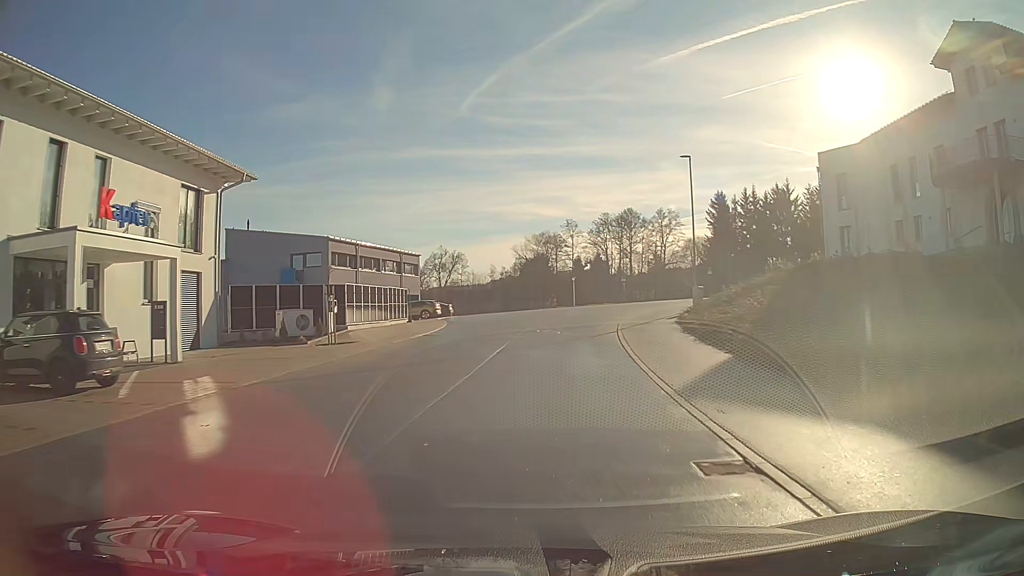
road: unclassified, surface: asphalt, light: Day
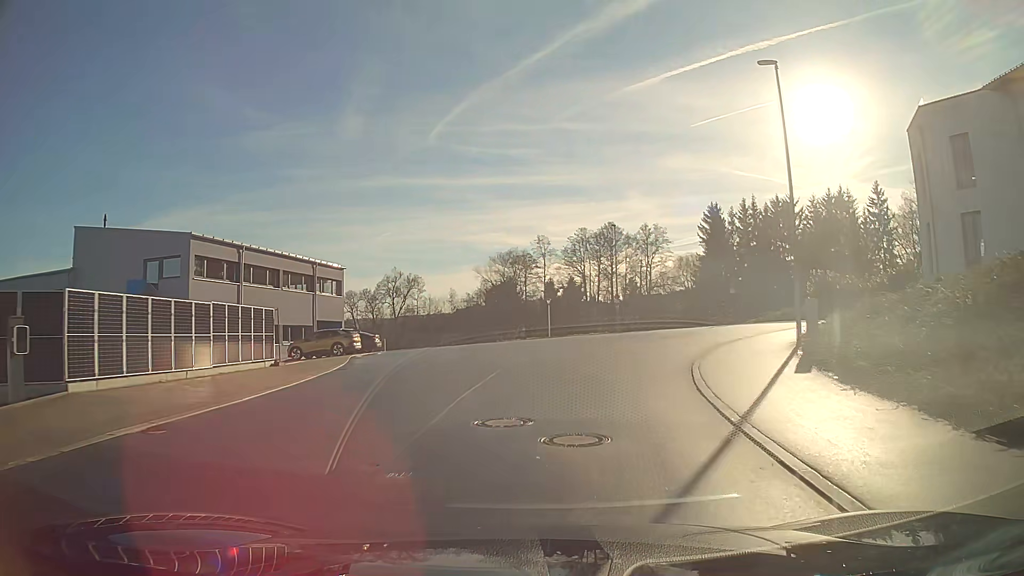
(+0.4, +17.4) m; +3°
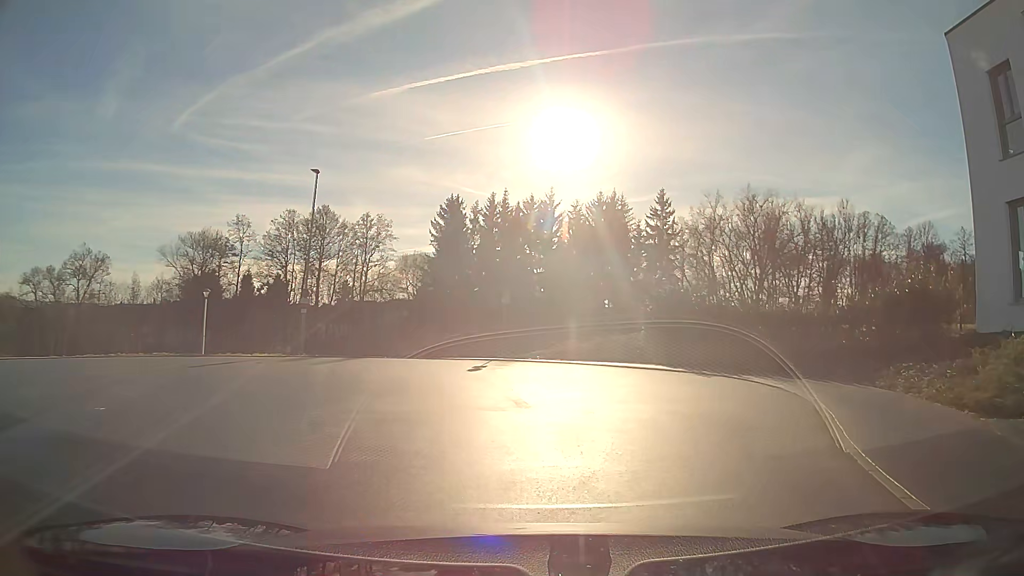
(+3.5, +20.8) m; +26°
(+1, +10) (-1, +20) (-9, +24) (-16, +17) (-14, +8) (-9, -1) (-4, -10) (+1, -18) (+5, -27) (+10, -36) m
